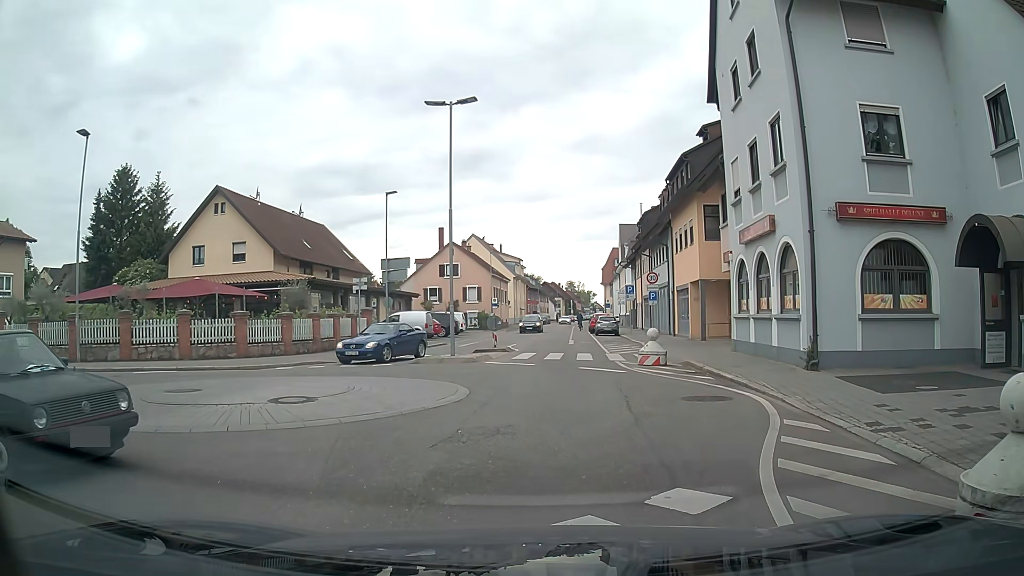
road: tertiary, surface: asphalt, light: Day
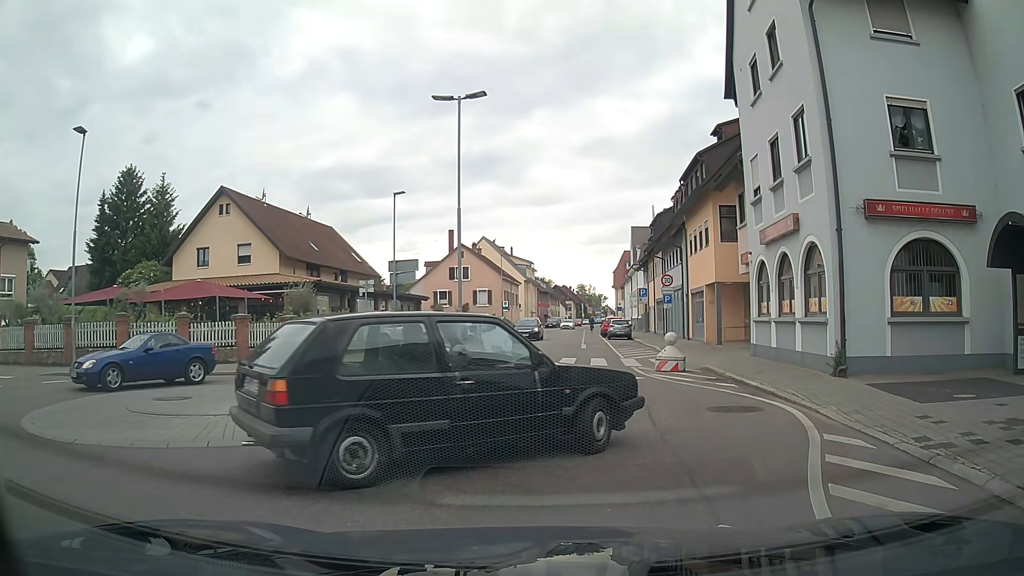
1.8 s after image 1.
(0.0, +0.8) m; 0°
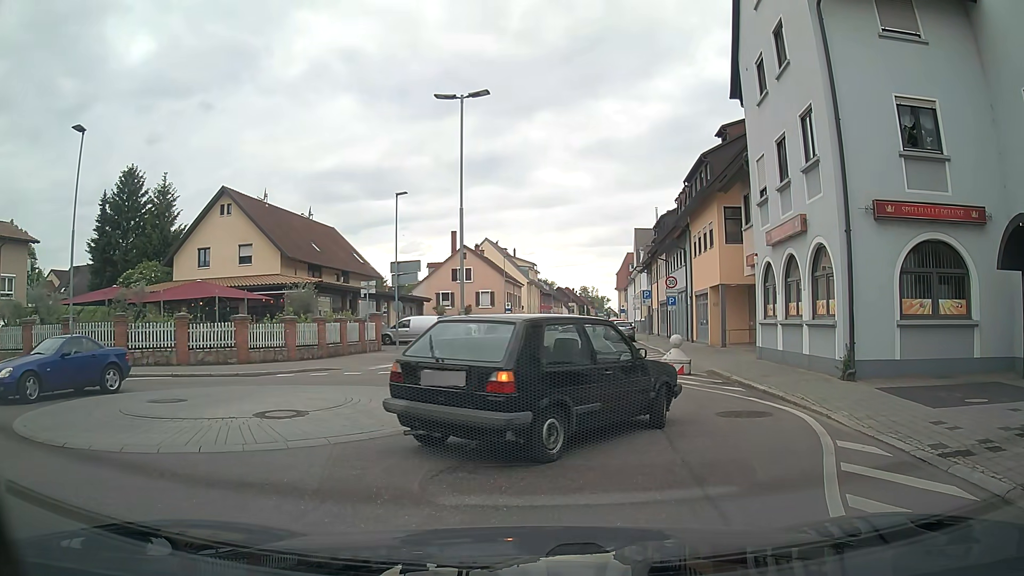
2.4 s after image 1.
(0.0, +0.3) m; 0°
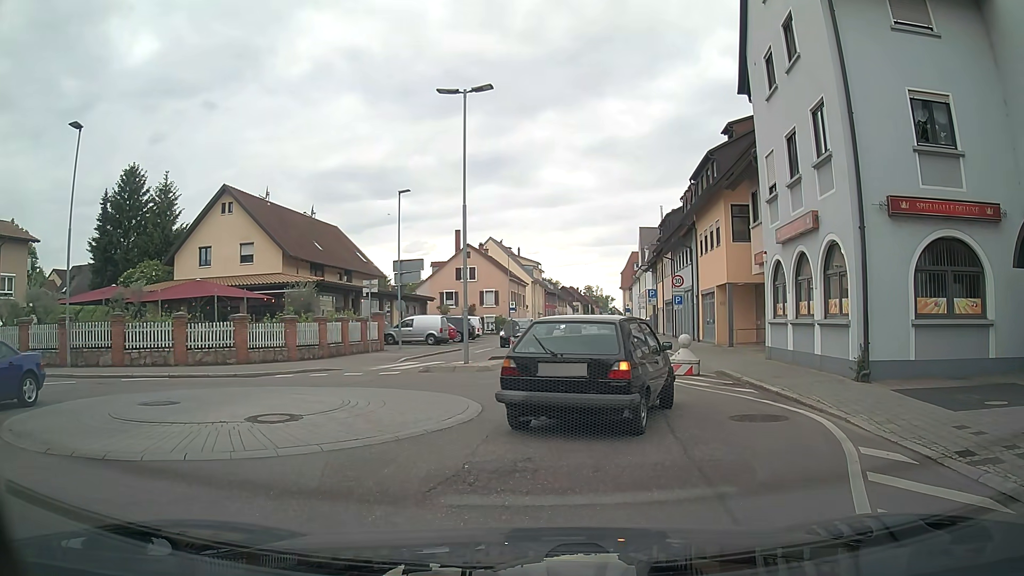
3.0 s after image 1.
(0.0, +0.5) m; 0°
